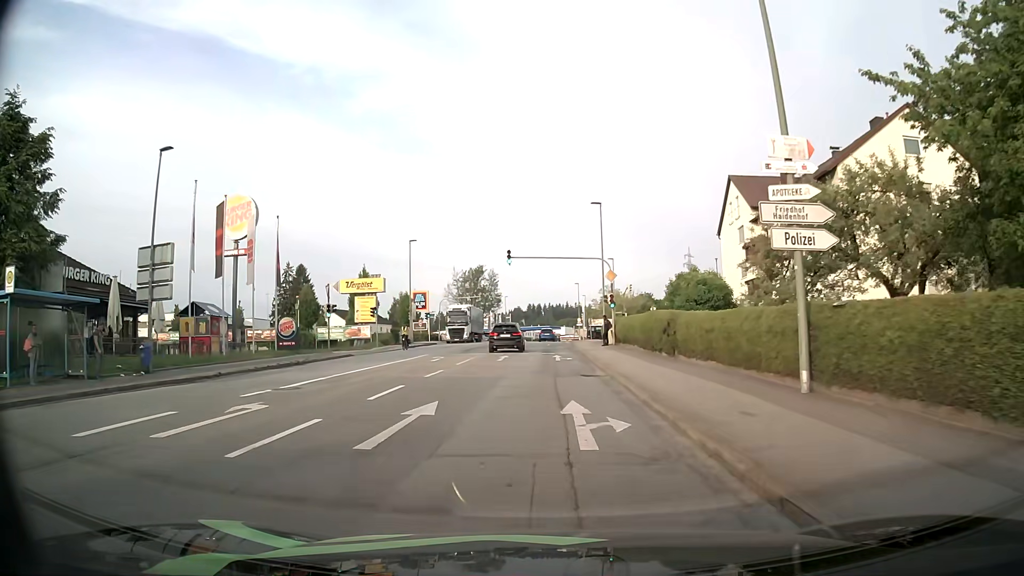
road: tertiary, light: Day
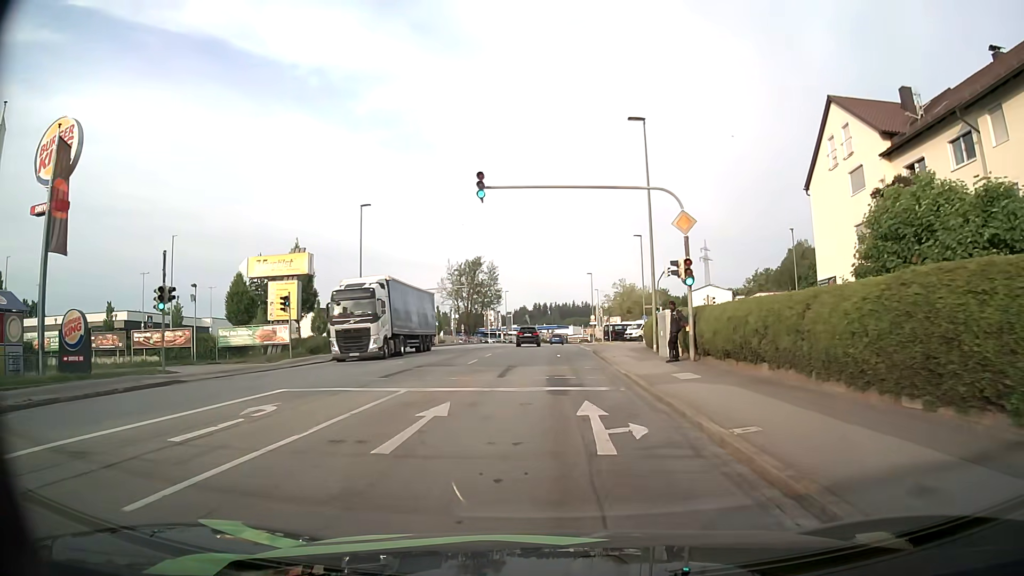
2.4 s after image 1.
(-0.3, +20.3) m; -1°
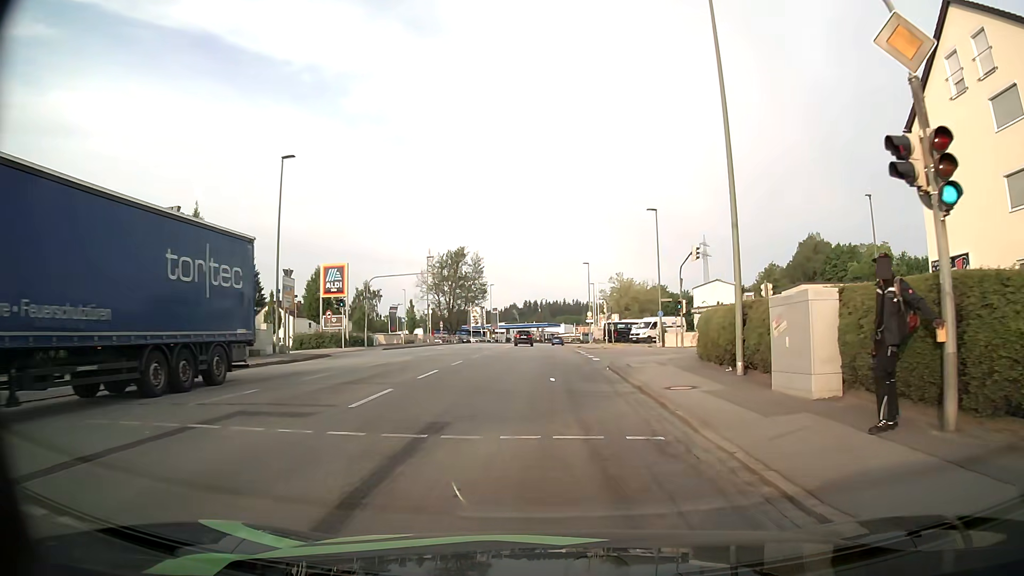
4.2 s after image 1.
(0.0, +13.7) m; +1°
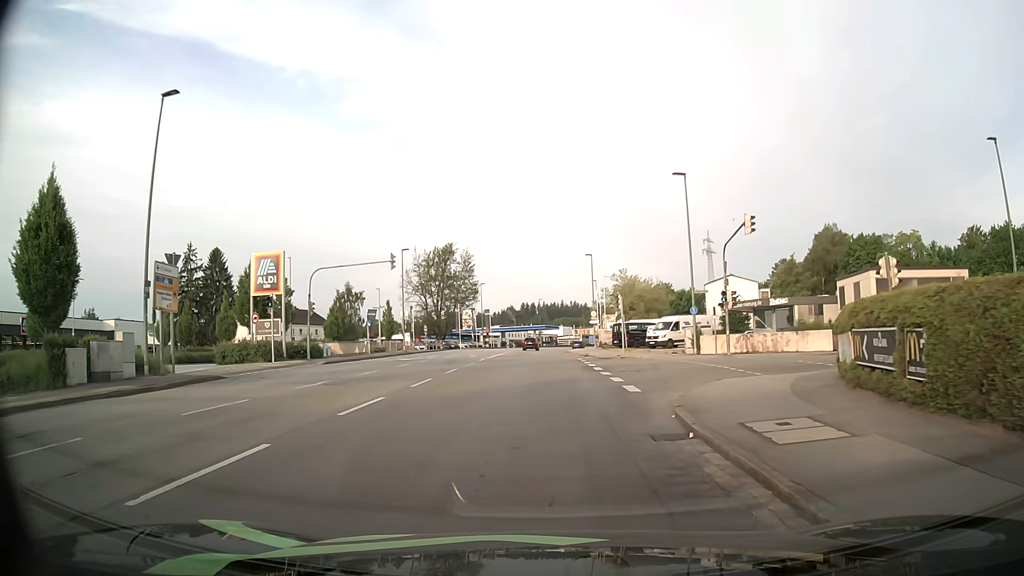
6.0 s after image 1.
(-0.1, +12.2) m; 0°
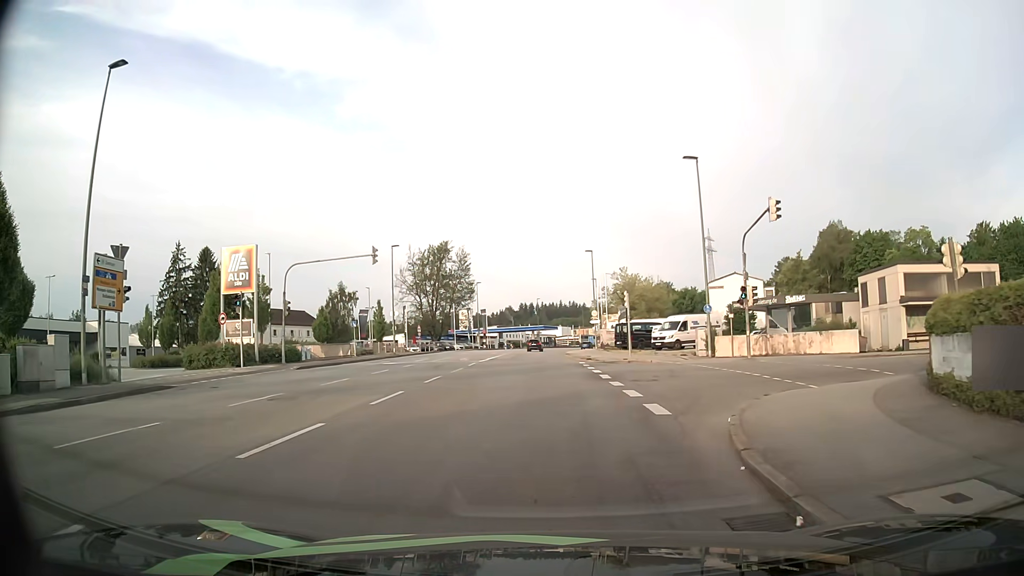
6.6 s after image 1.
(-0.1, +3.6) m; -2°
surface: asphalt
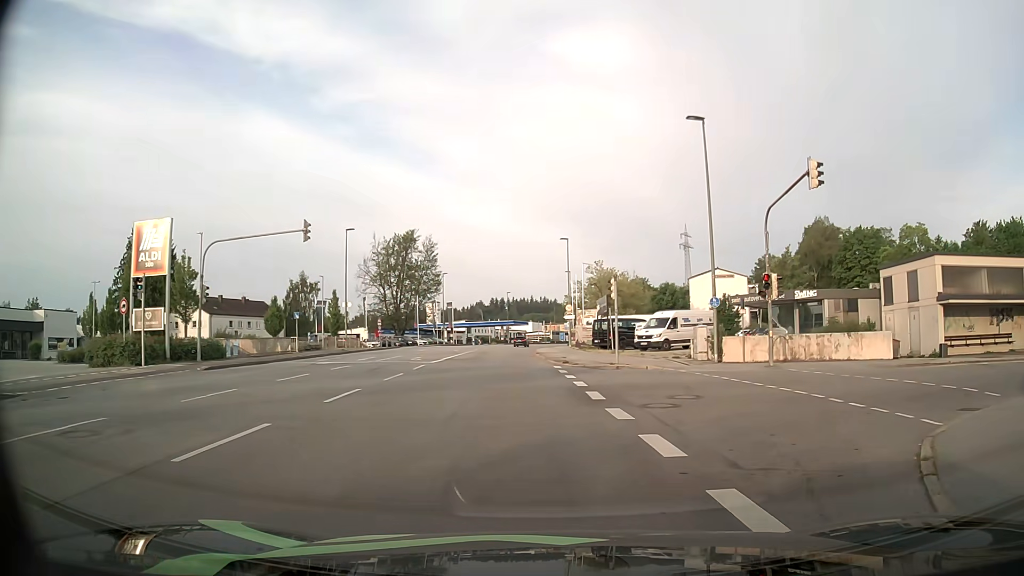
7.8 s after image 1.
(+0.1, +6.5) m; +3°
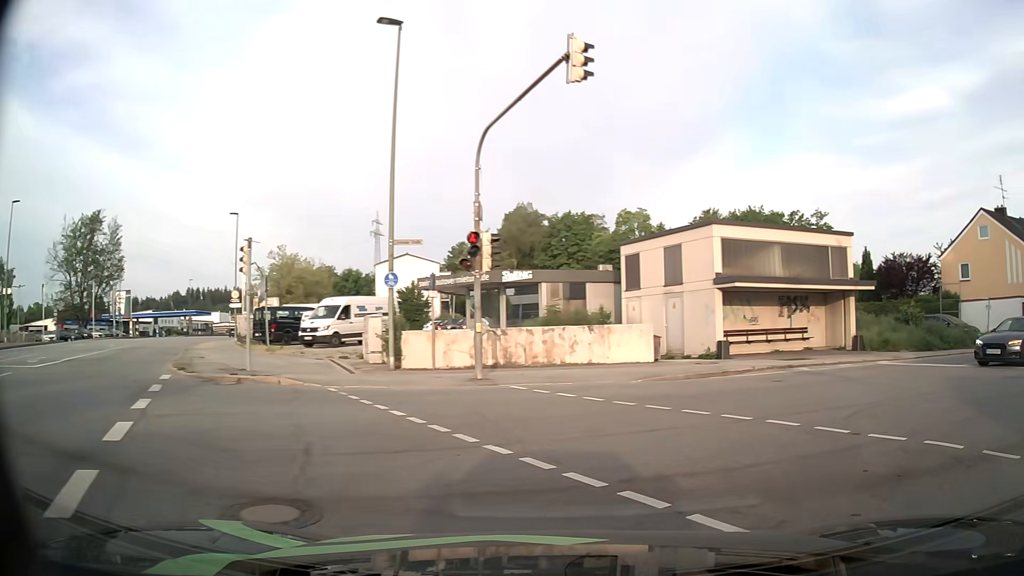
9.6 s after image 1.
(+1.6, +8.6) m; +28°
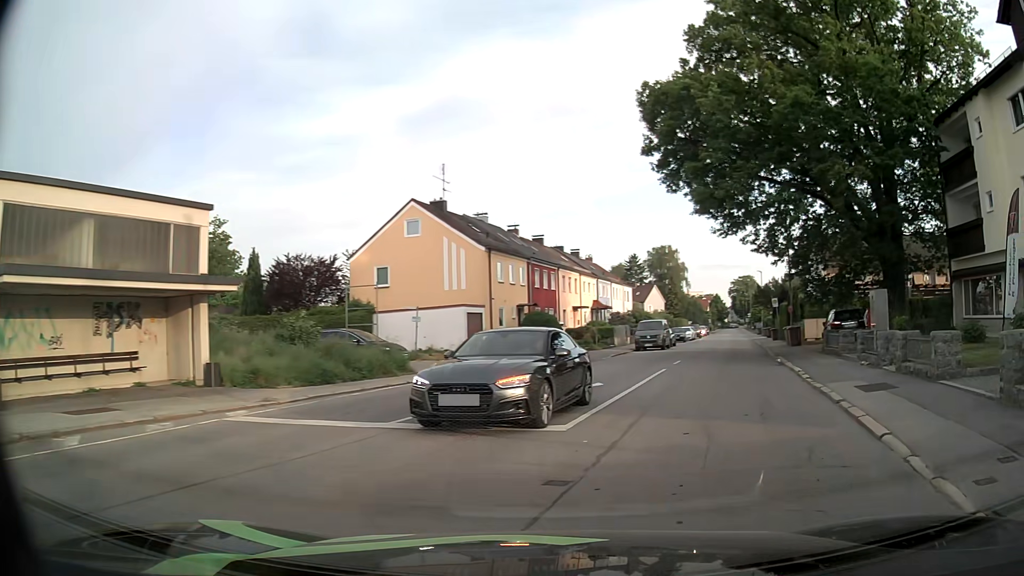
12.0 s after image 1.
(+4.0, +9.2) m; +49°
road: residential
